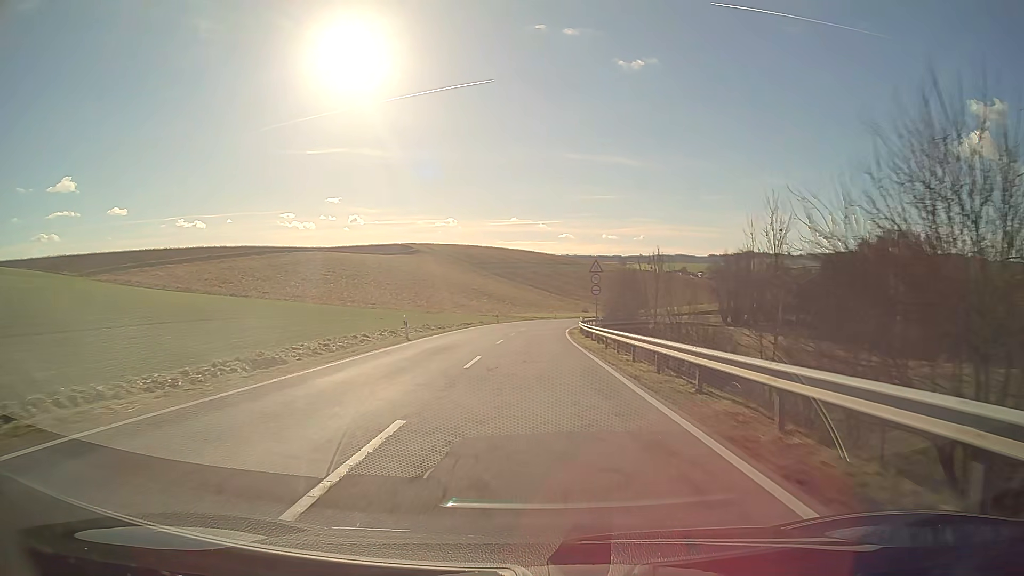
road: secondary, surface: asphalt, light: Day
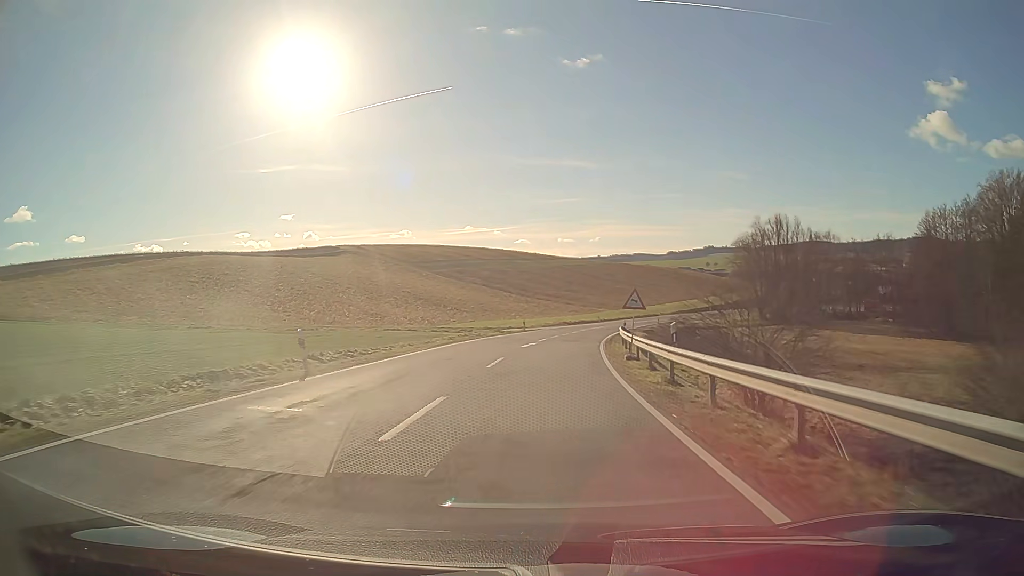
(+1.2, +52.9) m; +4°
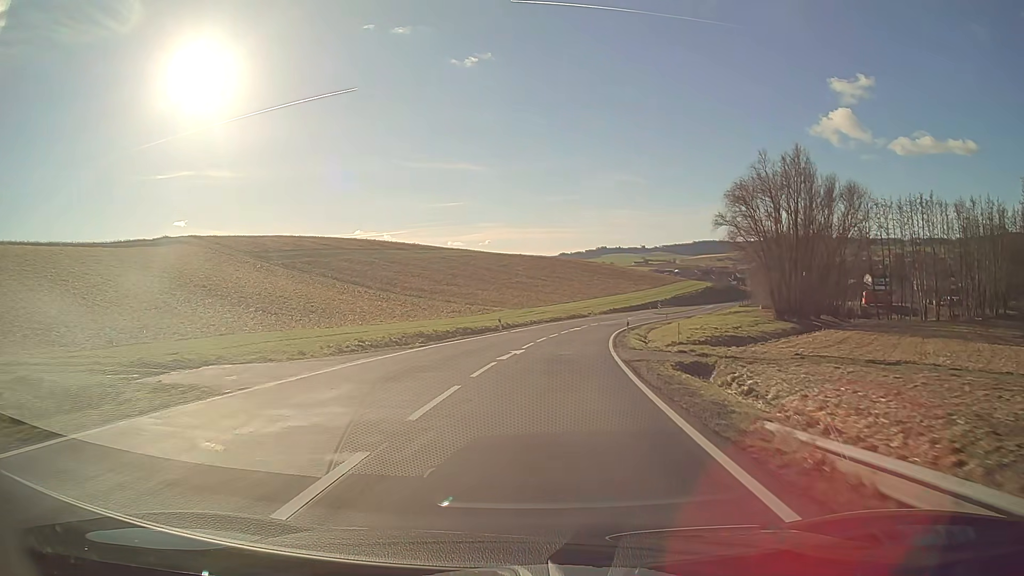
(+4.1, +51.4) m; +9°
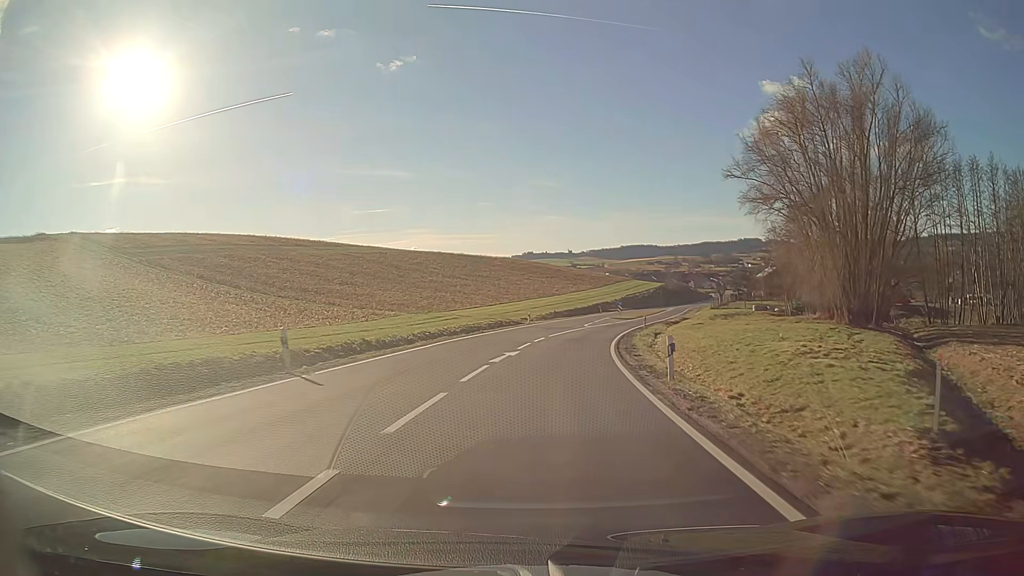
(+1.6, +30.6) m; +6°
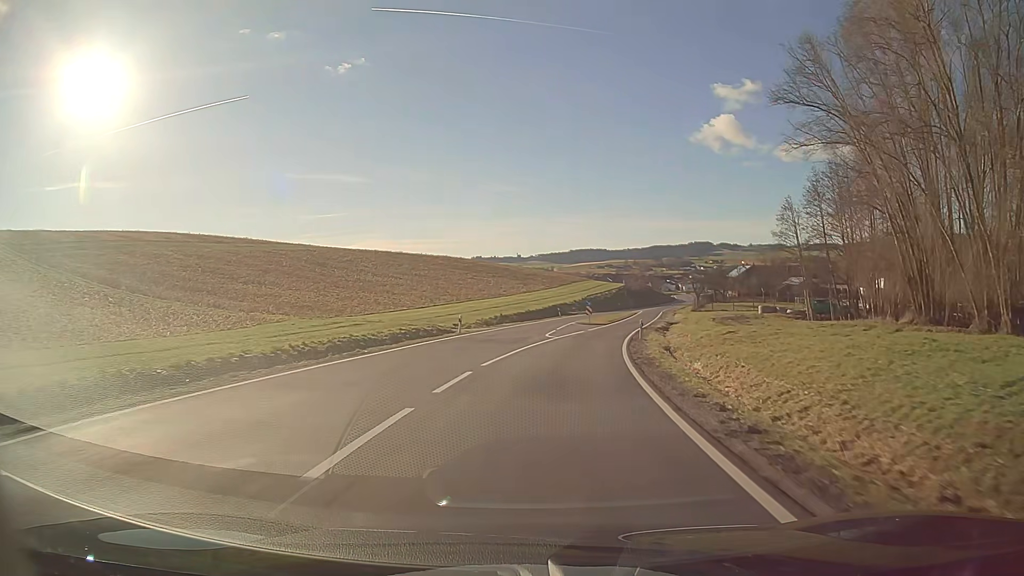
(+0.8, +20.2) m; +5°
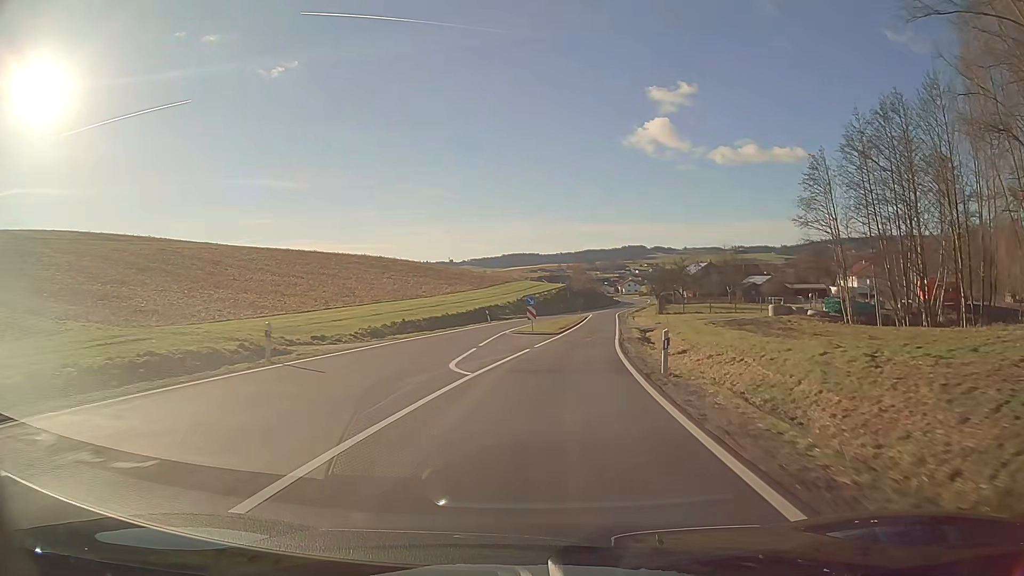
(+0.9, +20.0) m; +6°
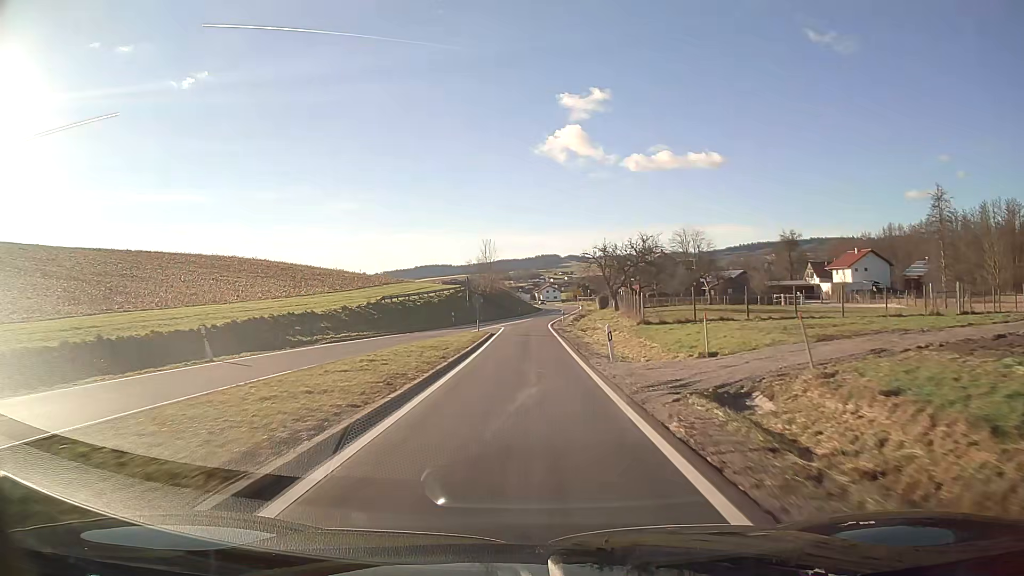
(+3.0, +39.2) m; +6°
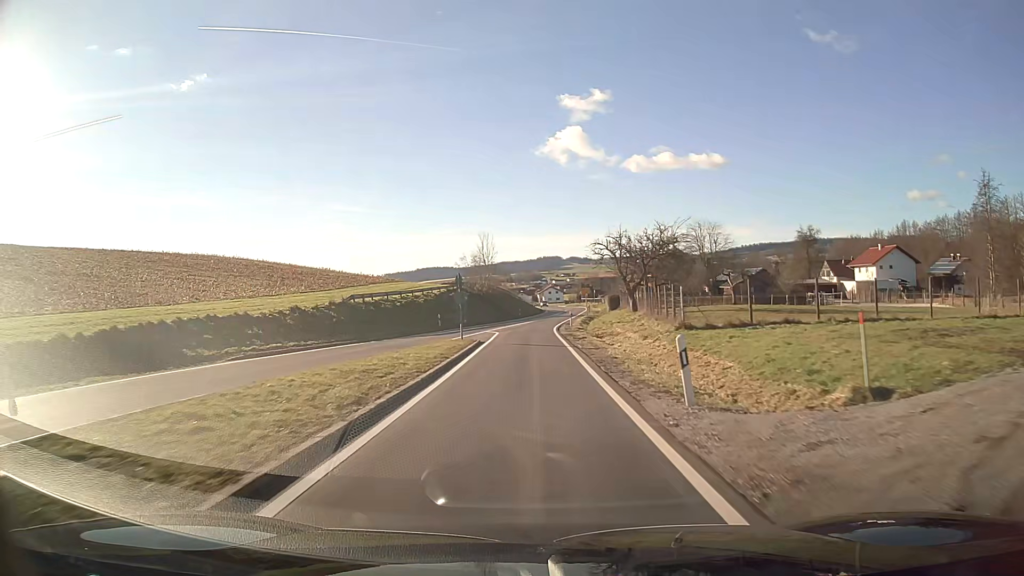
(0.0, +9.4) m; 0°
(0, +10) (0, +20) (0, +30) (0, +40) (+1, +50) (+2, +60) (+3, +70) (+4, +80) (+5, +90) (+6, +100) m
